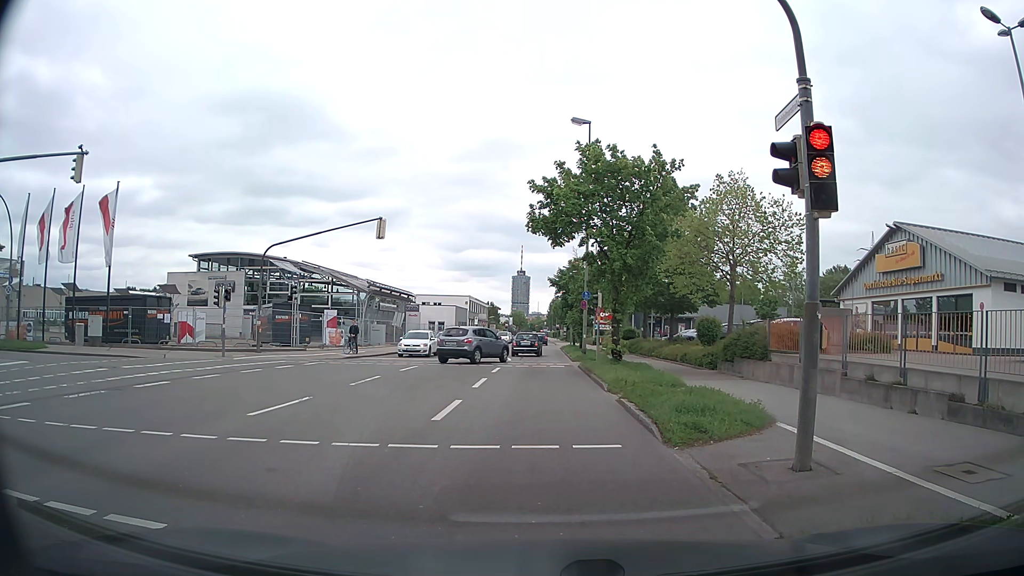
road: secondary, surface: asphalt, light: Day
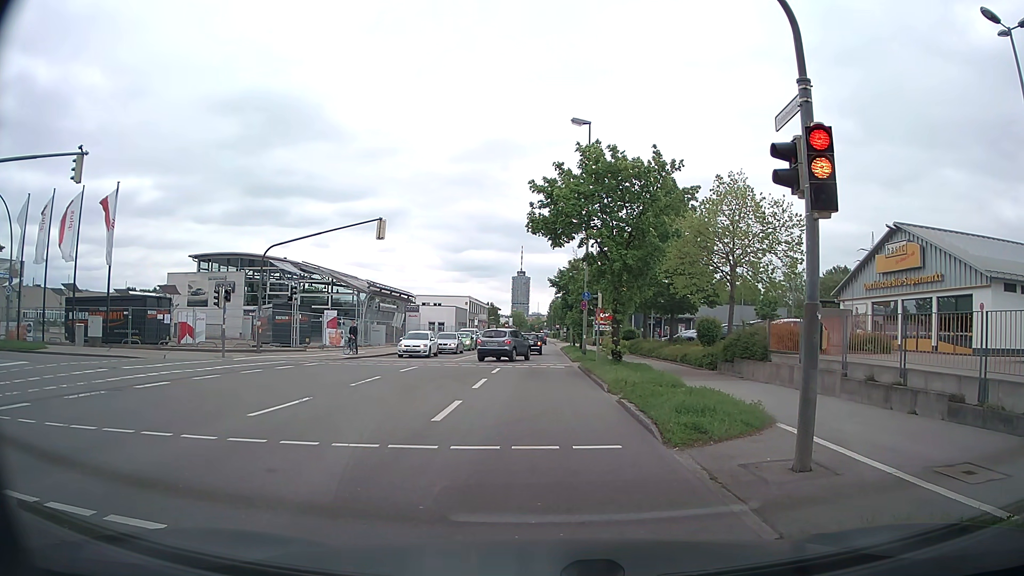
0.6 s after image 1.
(0.0, 0.0) m; 0°
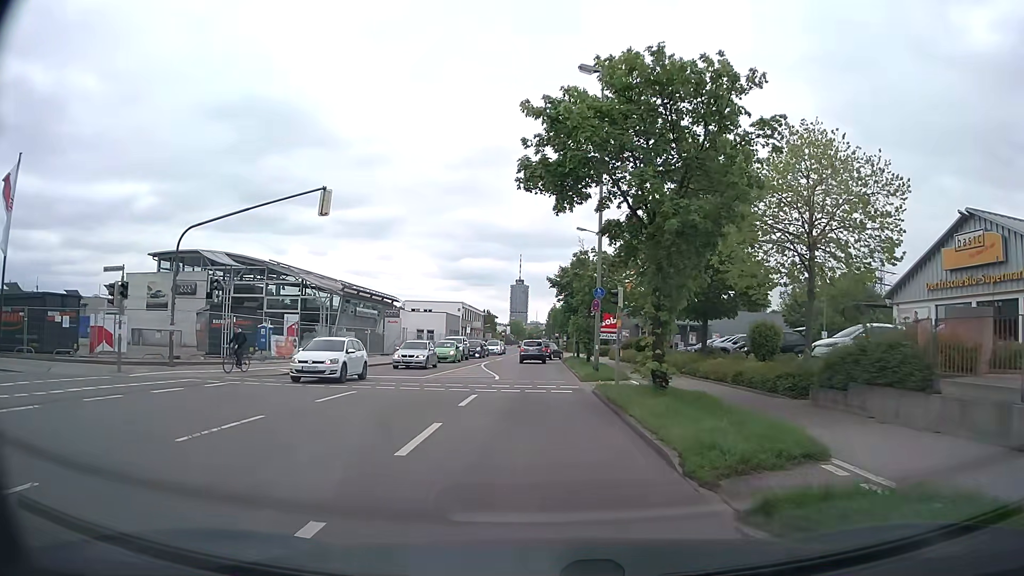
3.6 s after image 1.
(-0.2, +8.9) m; -1°
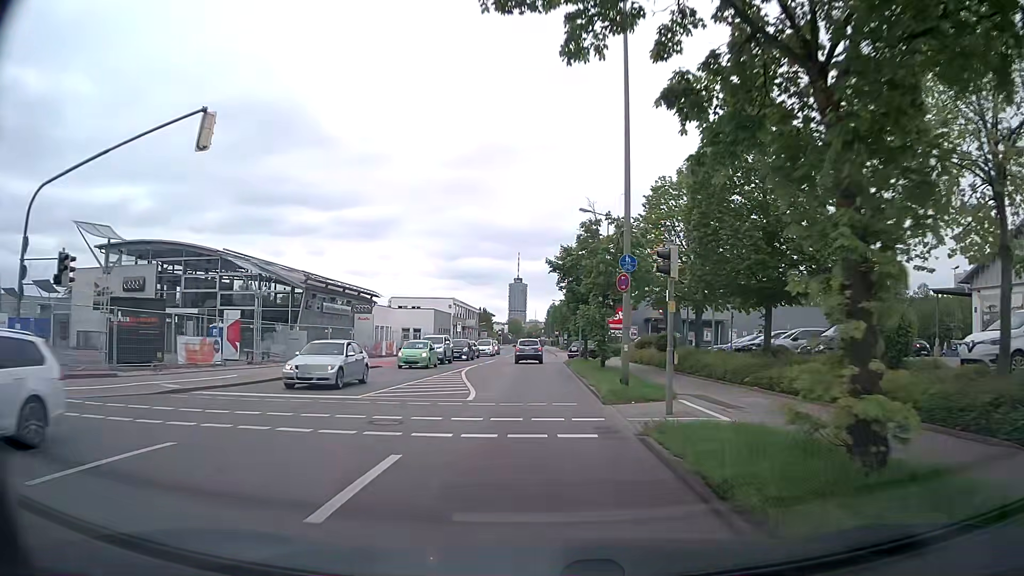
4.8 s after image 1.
(0.0, +9.4) m; 0°
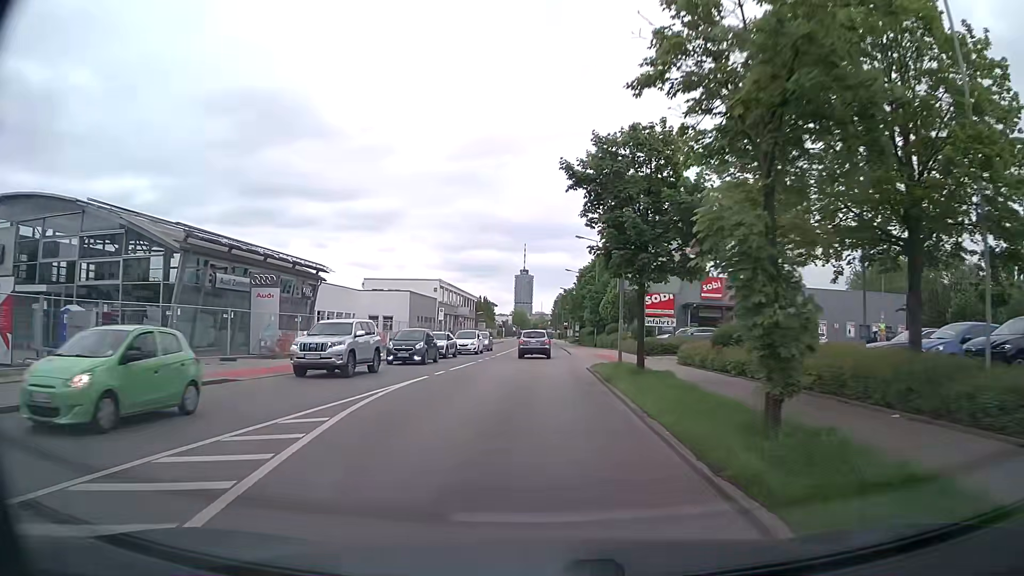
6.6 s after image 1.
(-0.2, +19.1) m; -1°
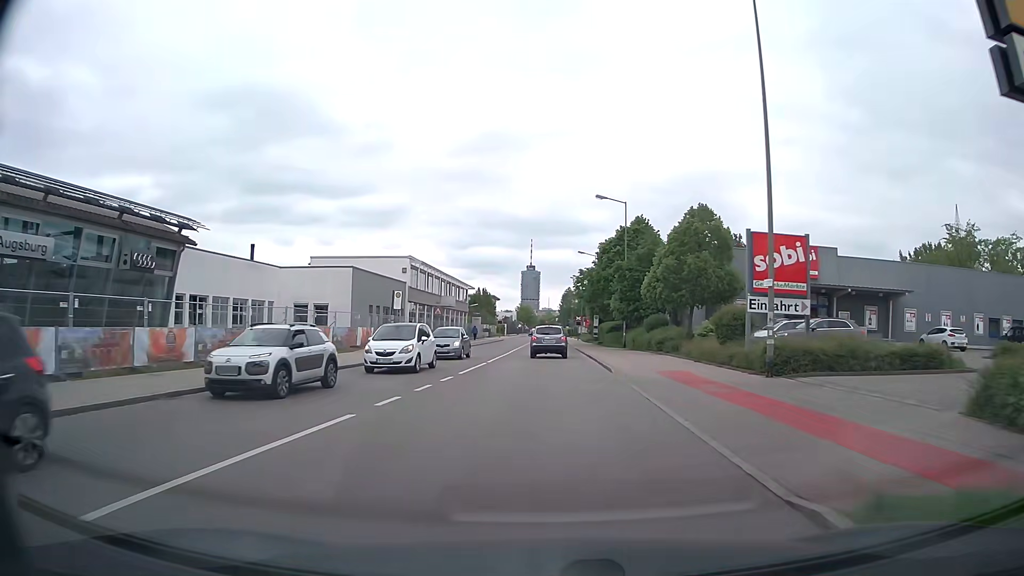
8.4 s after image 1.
(-0.1, +21.7) m; -1°
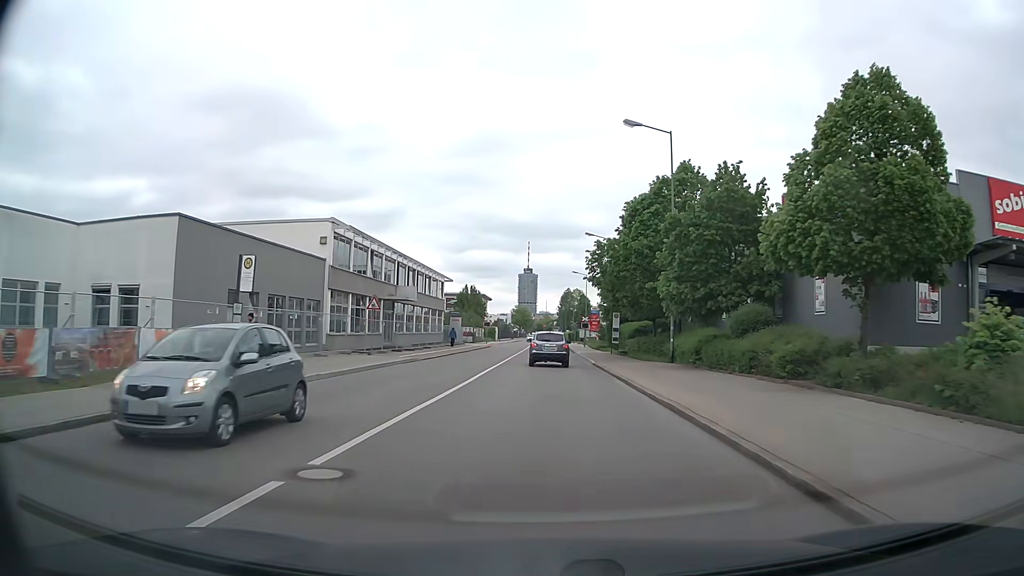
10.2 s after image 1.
(+0.1, +21.6) m; +1°
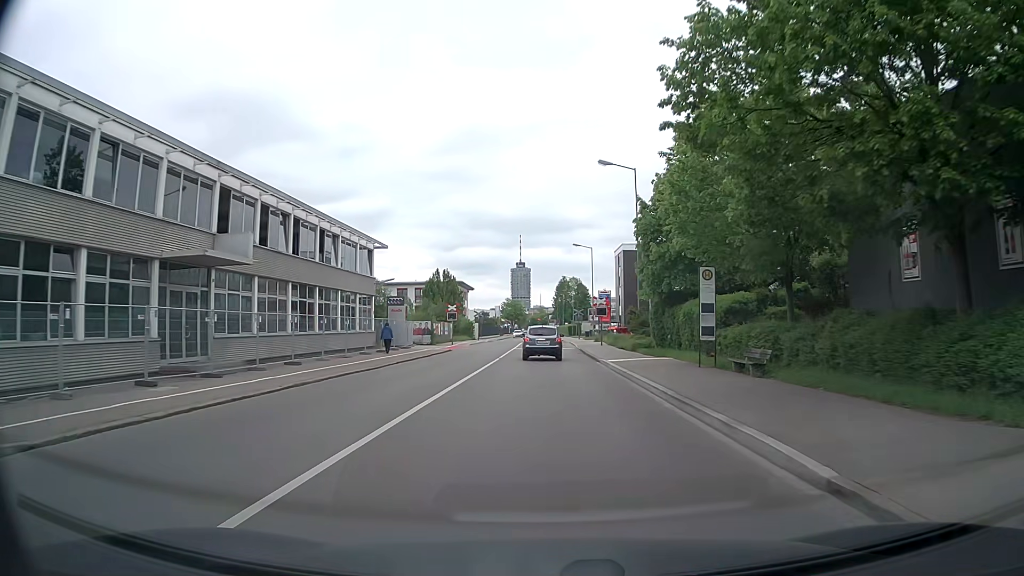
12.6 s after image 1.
(0.0, +29.6) m; 0°
(0, +10) (0, +20) (0, +30) (0, +40) (0, +50) (0, +60) (0, +70) (0, +80) (0, +90) (-1, +100) m
